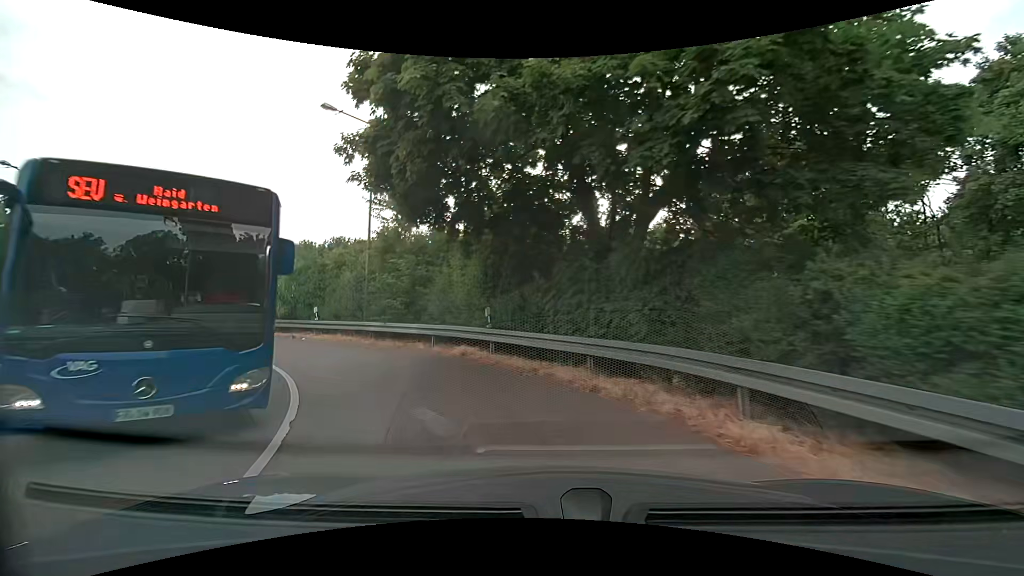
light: Day
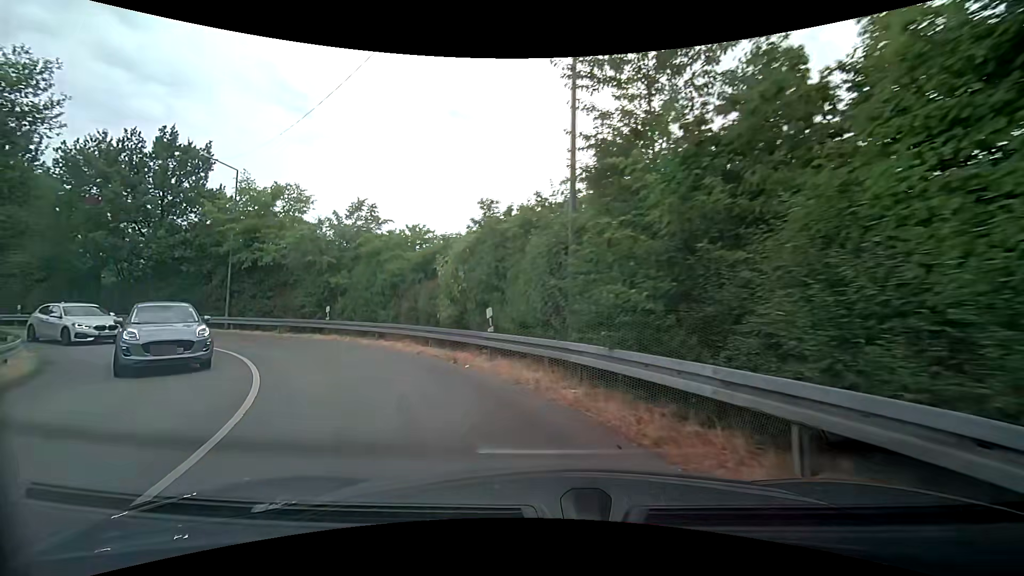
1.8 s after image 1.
(-2.7, +11.1) m; -28°
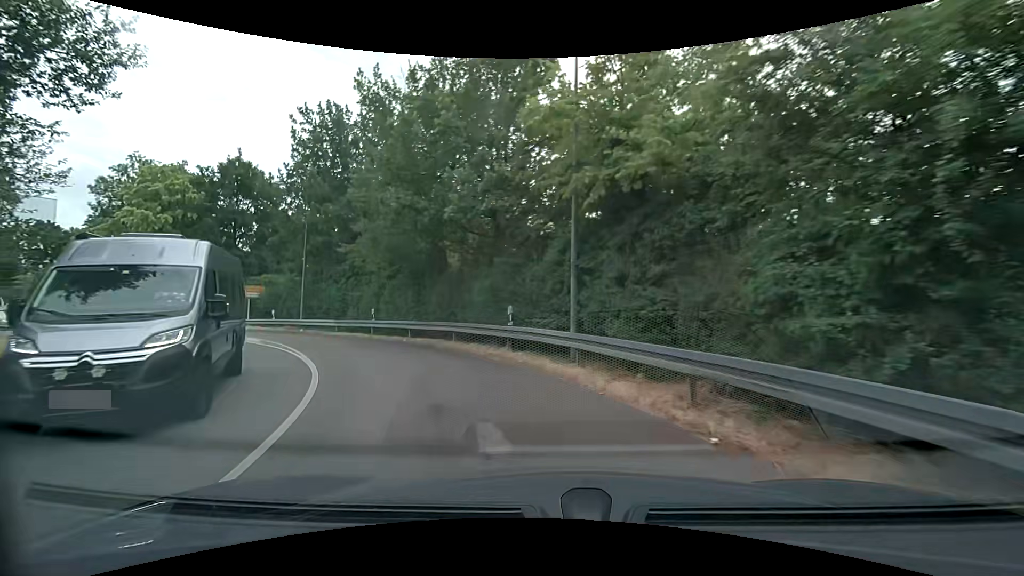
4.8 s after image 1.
(-8.6, +17.1) m; -50°
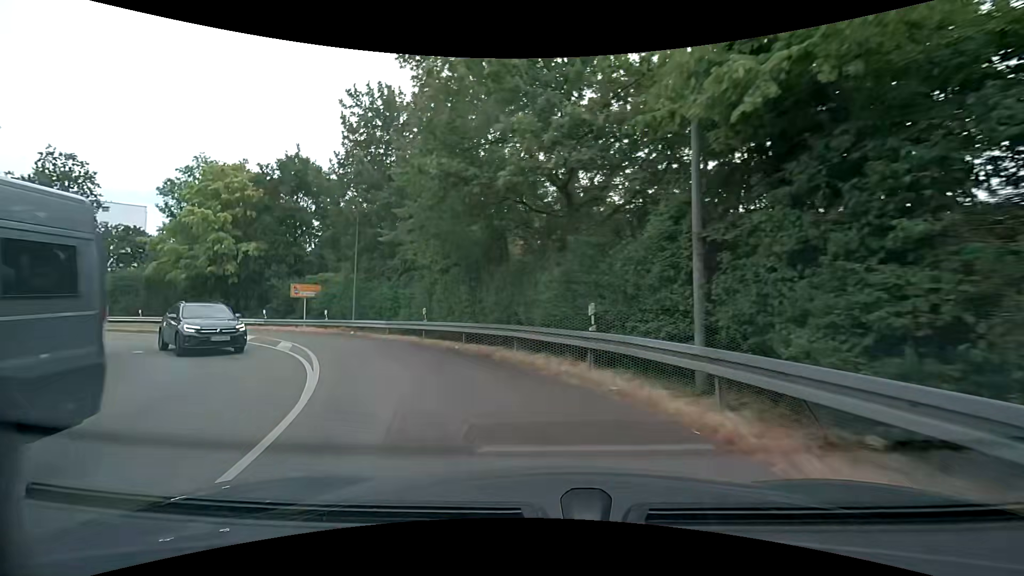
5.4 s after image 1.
(-0.3, +4.0) m; -8°
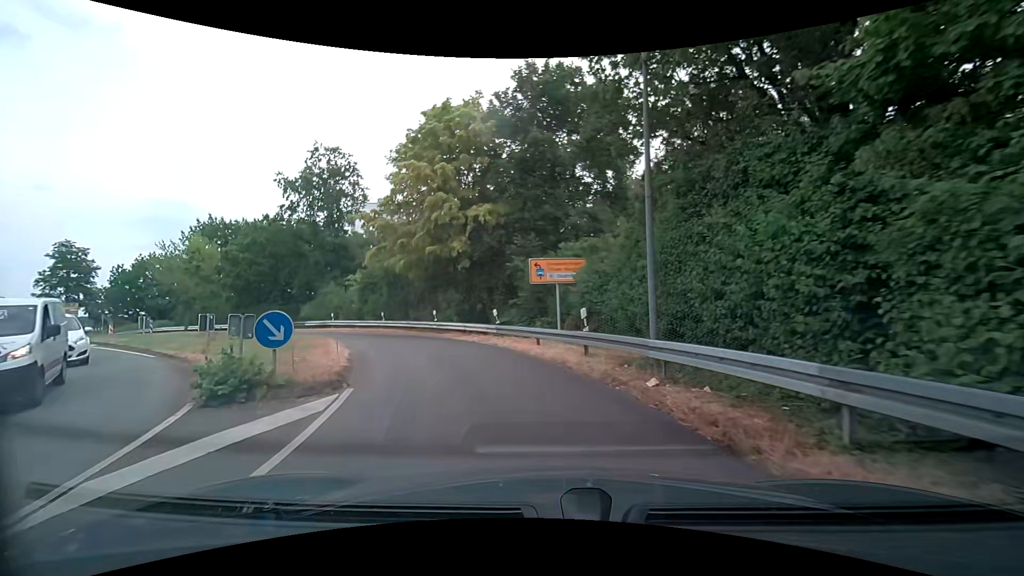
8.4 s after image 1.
(-6.0, +18.9) m; -33°
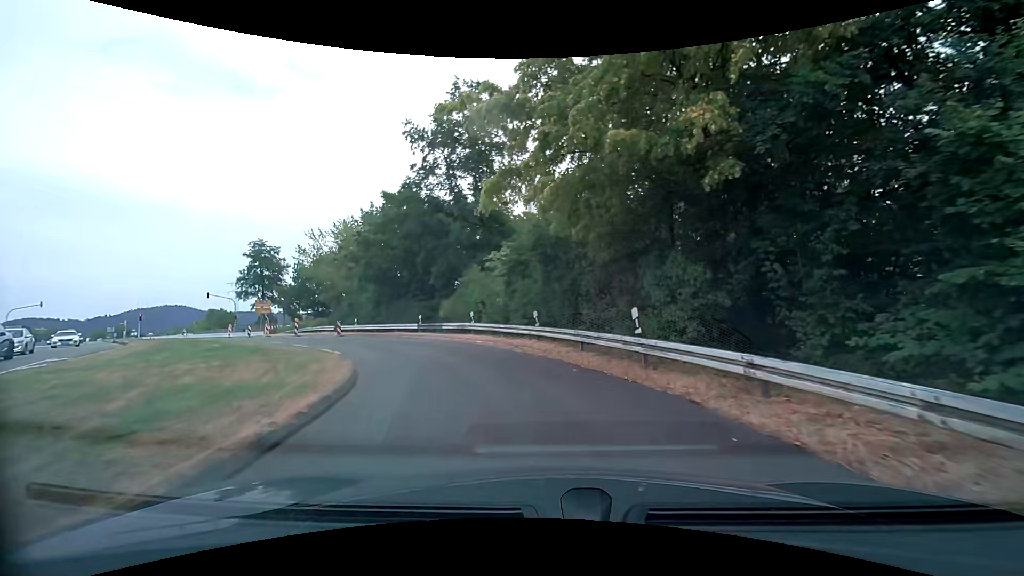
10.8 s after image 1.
(-3.3, +16.0) m; -24°
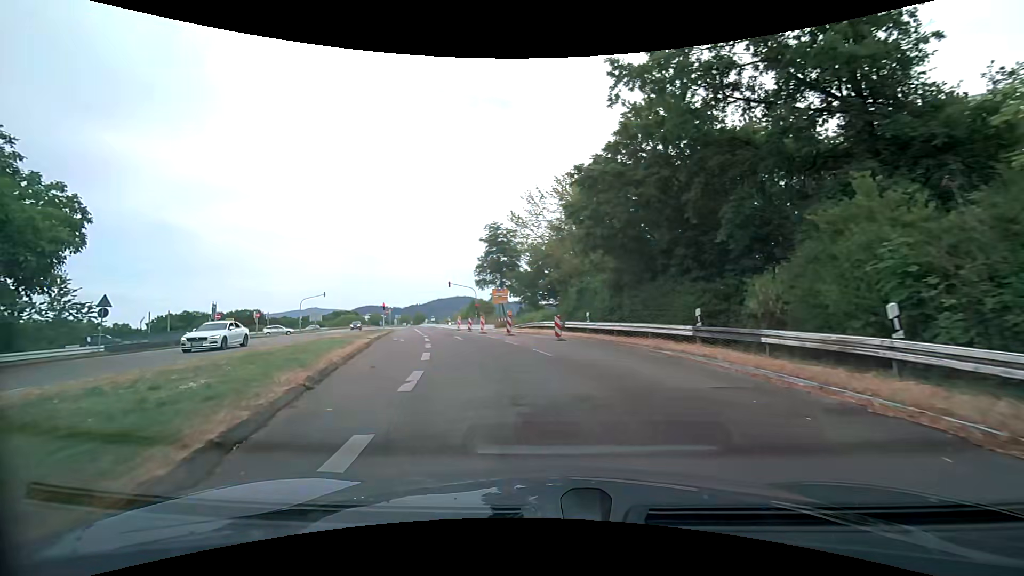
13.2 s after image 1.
(-3.3, +16.2) m; -26°
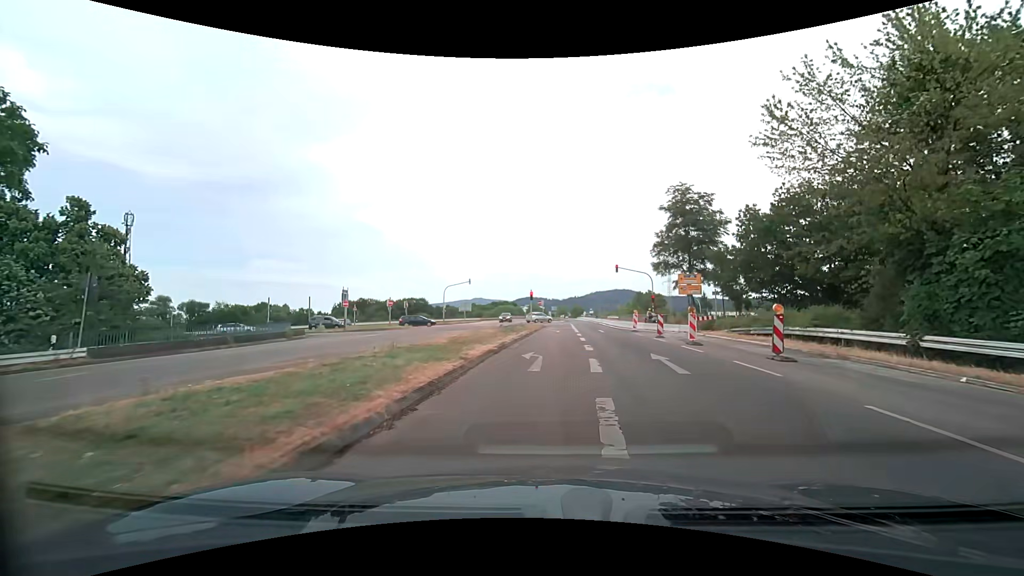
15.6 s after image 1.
(-4.1, +15.2) m; -22°
